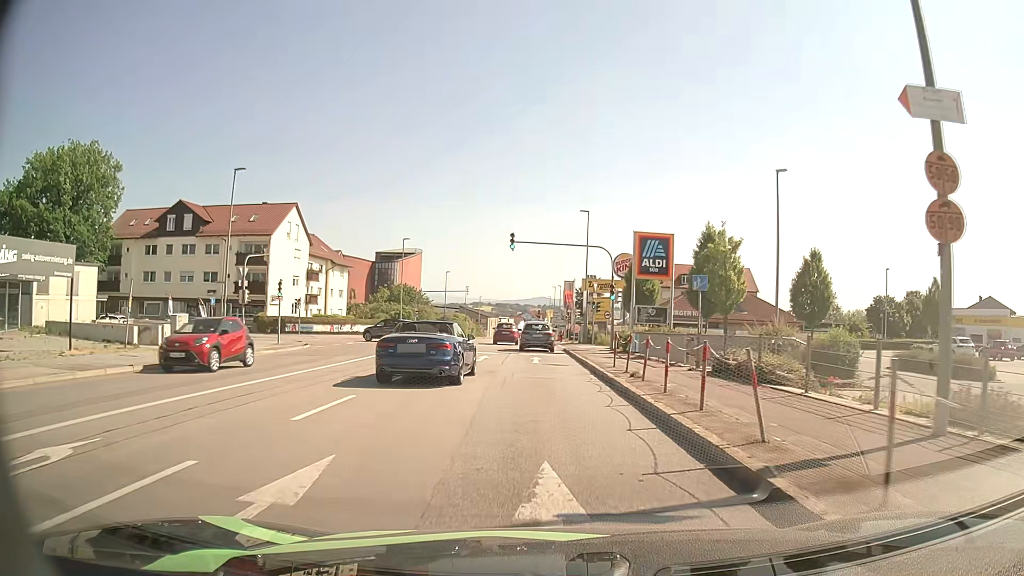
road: tertiary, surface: asphalt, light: Day
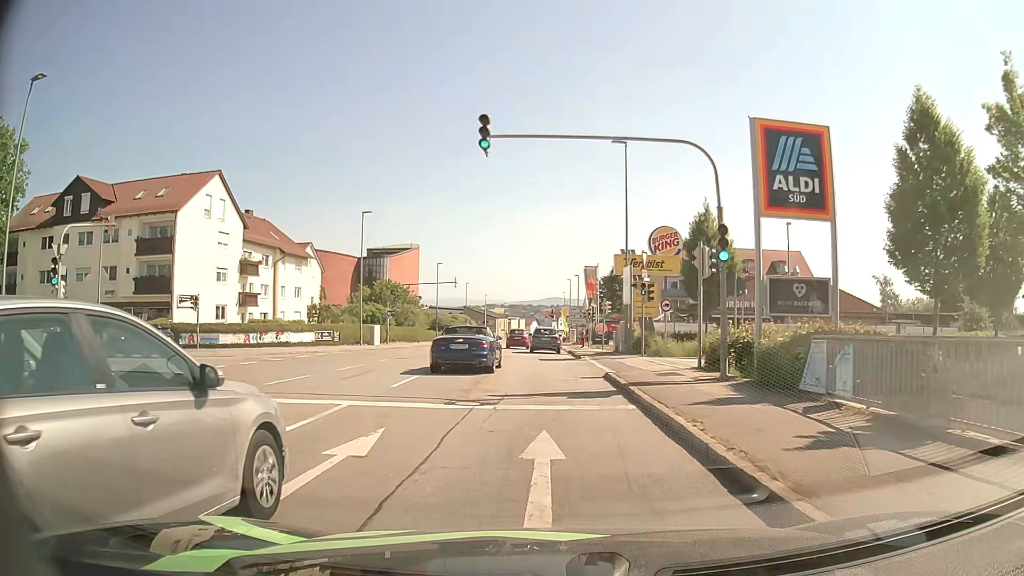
(-0.3, +20.1) m; -2°
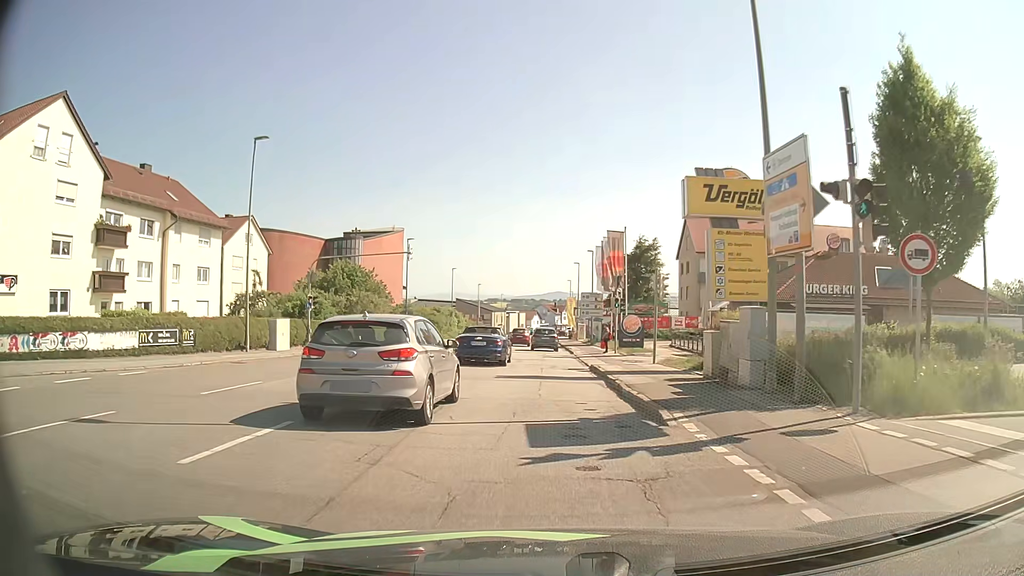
(0.0, +20.8) m; 0°
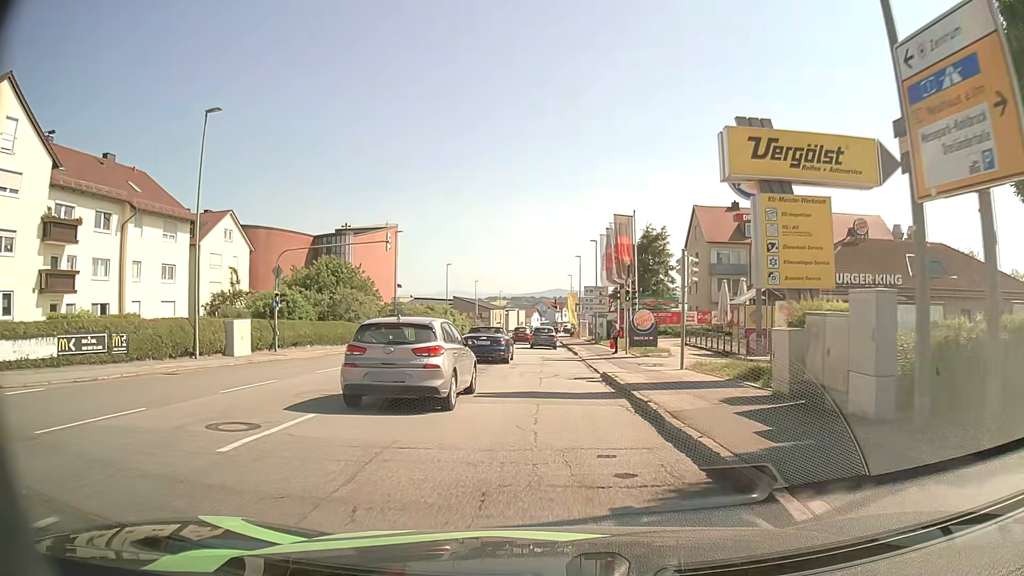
(0.0, +5.1) m; 0°
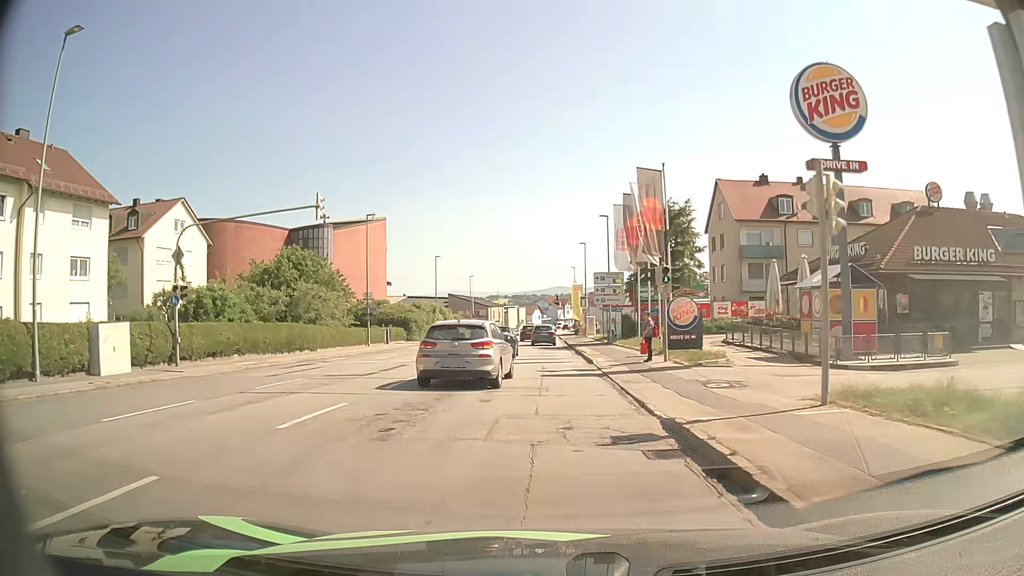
(0.0, +10.3) m; 0°
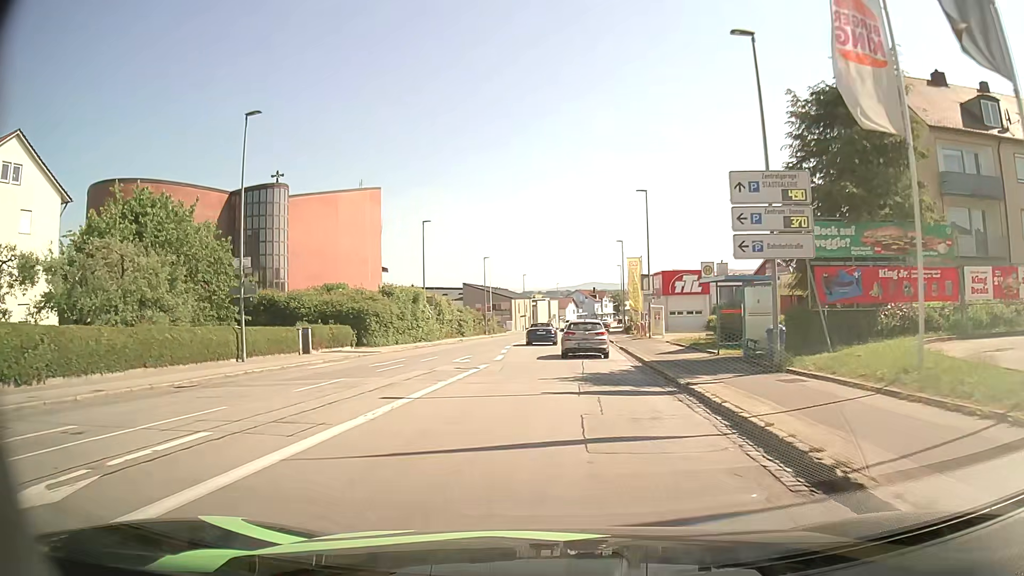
(-0.3, +27.3) m; -2°
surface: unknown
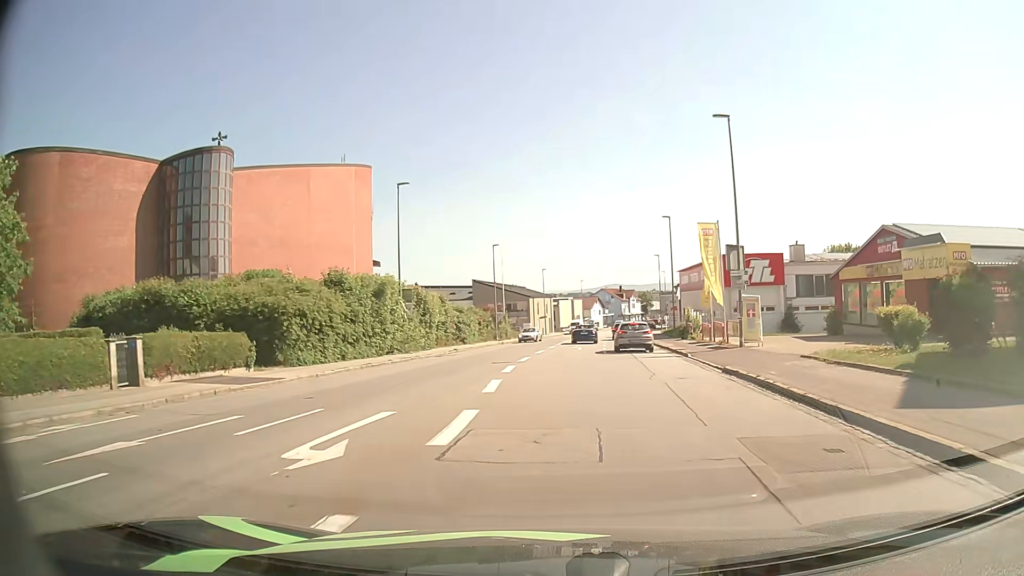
(-0.4, +17.6) m; -2°
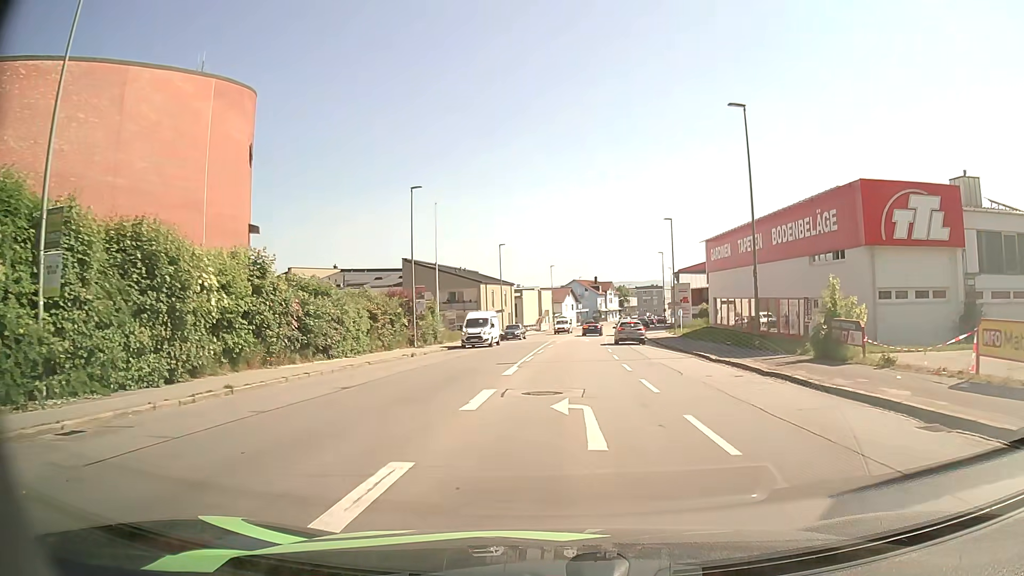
(+0.7, +29.8) m; +3°
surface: asphalt
(0, +10) (0, +20) (+1, +30) (+1, +40) (+2, +50) (+3, +60) (+4, +70) (+5, +80) (+7, +90) (+9, +99) m
